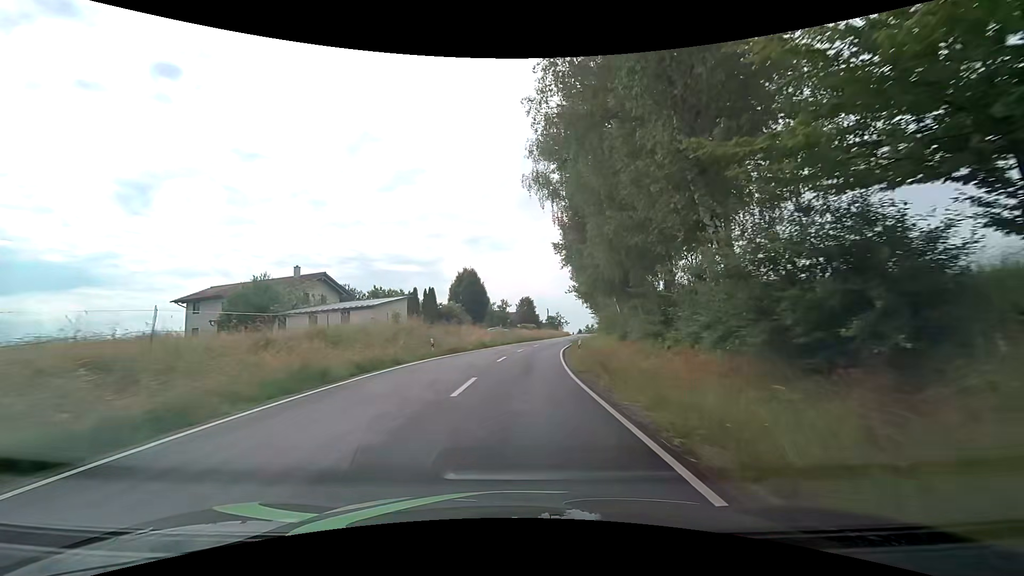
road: tertiary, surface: asphalt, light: Day
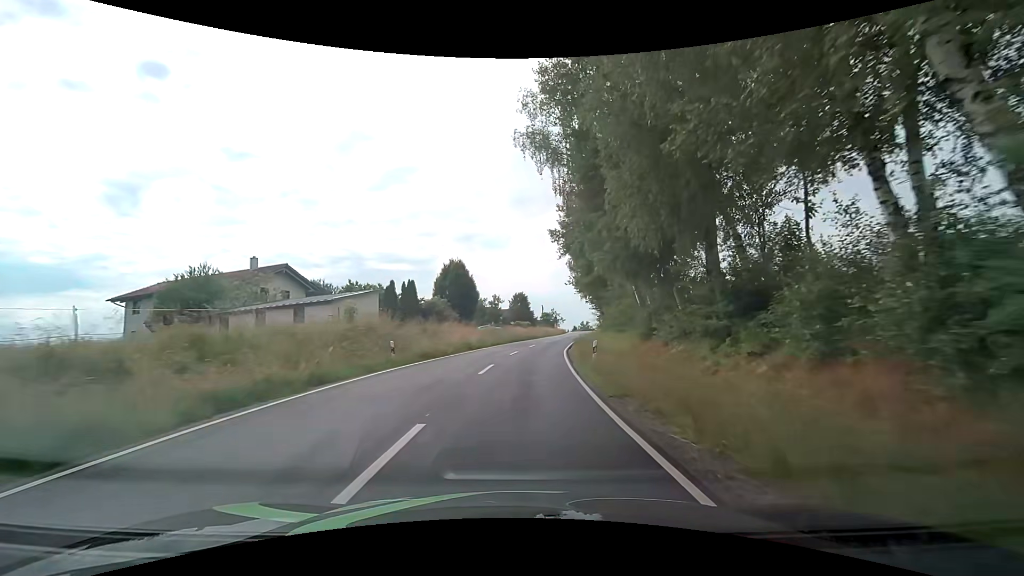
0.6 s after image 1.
(+0.1, +7.1) m; +1°
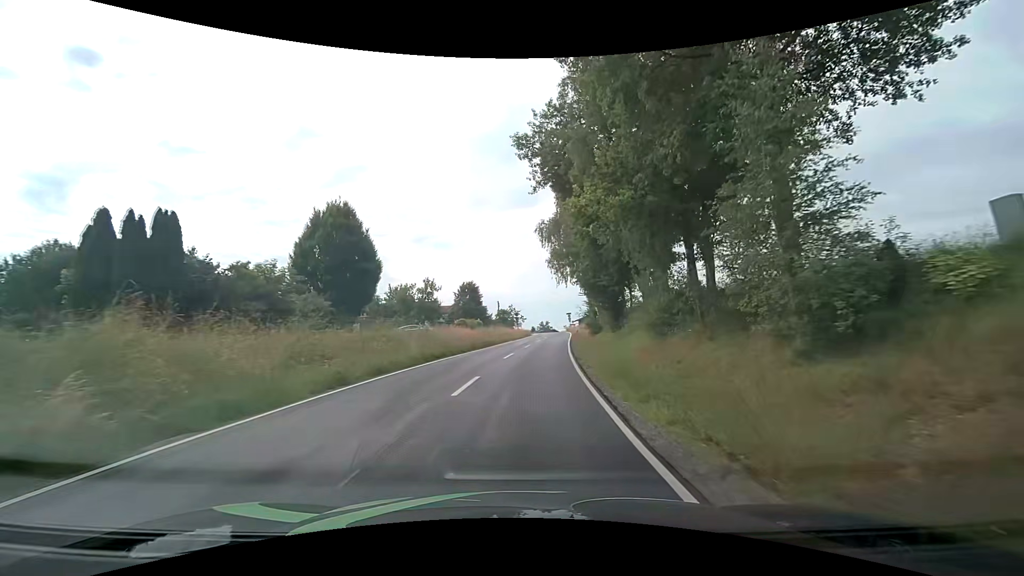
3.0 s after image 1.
(+1.0, +28.6) m; +6°
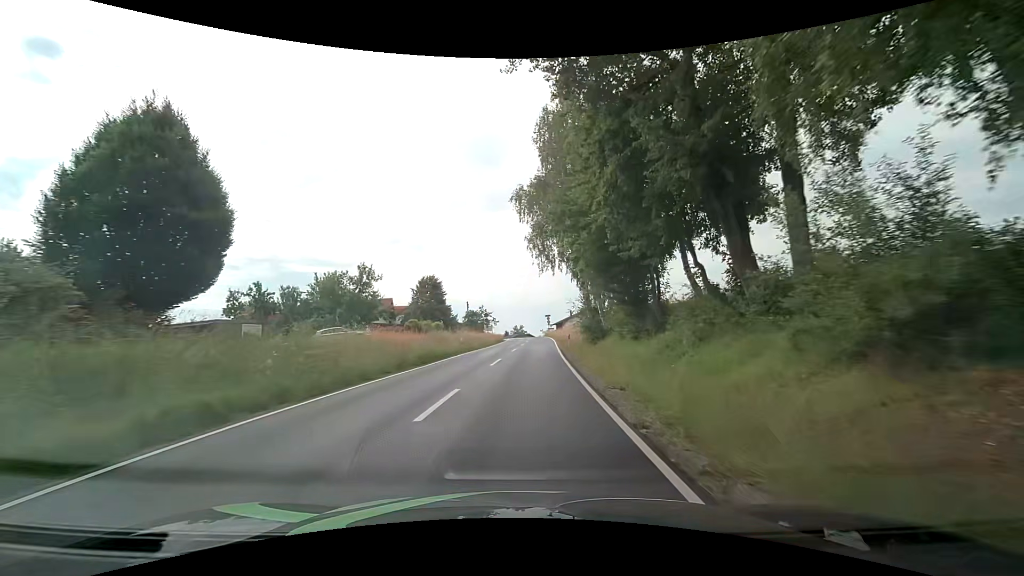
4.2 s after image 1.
(+0.1, +14.7) m; +1°
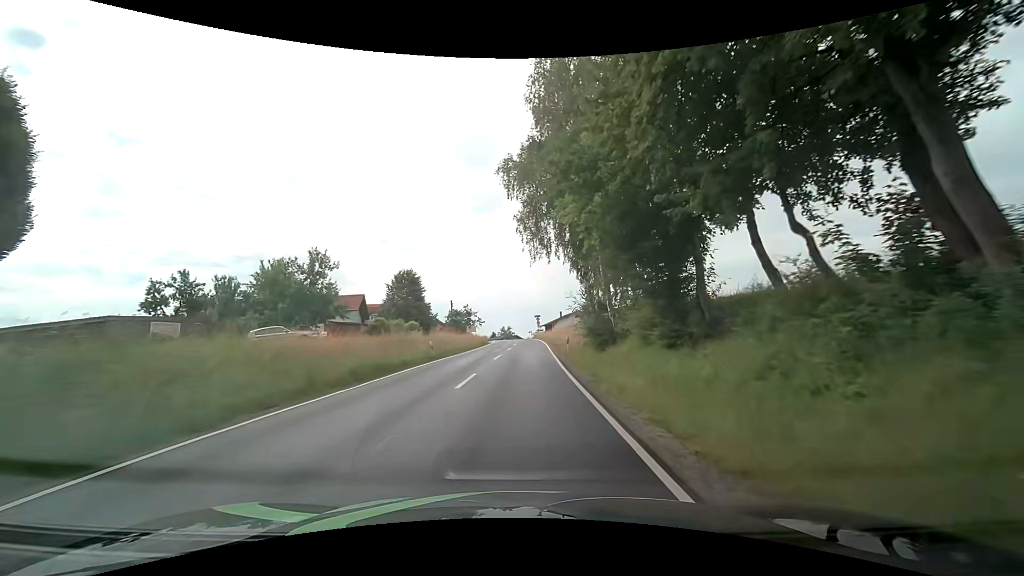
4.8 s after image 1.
(+0.1, +7.4) m; +2°
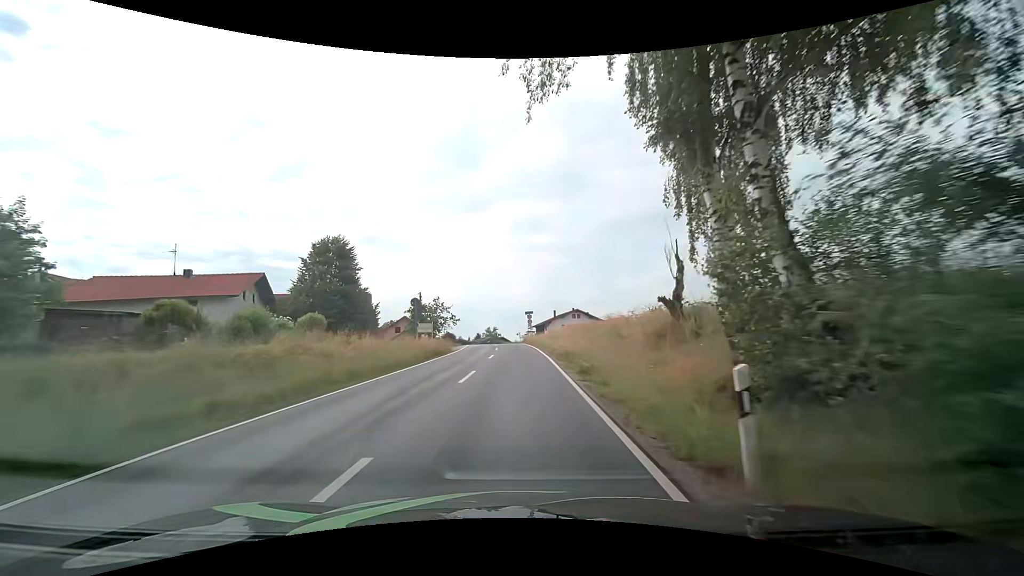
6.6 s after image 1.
(+0.3, +22.5) m; +1°
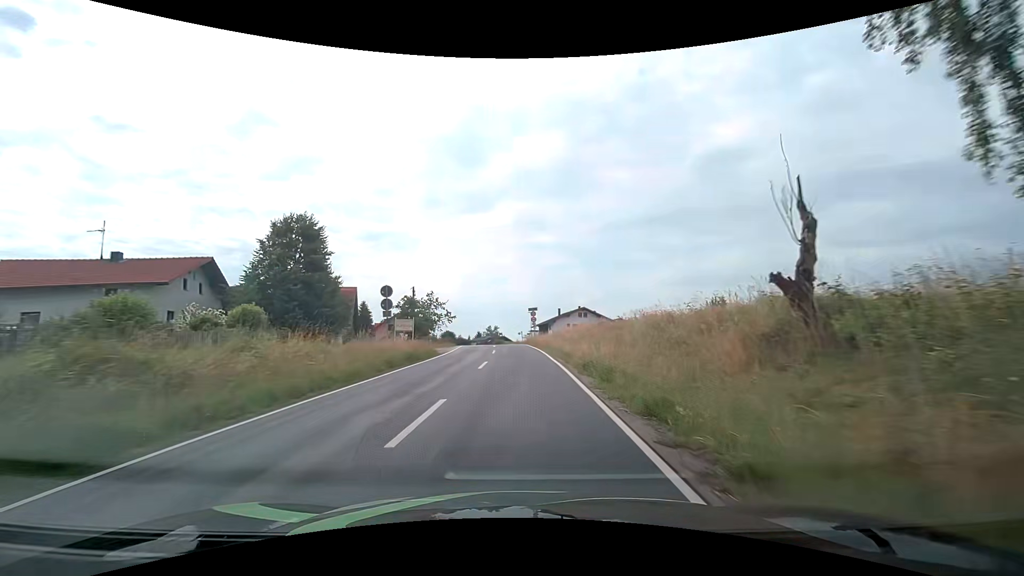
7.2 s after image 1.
(0.0, +7.6) m; 0°
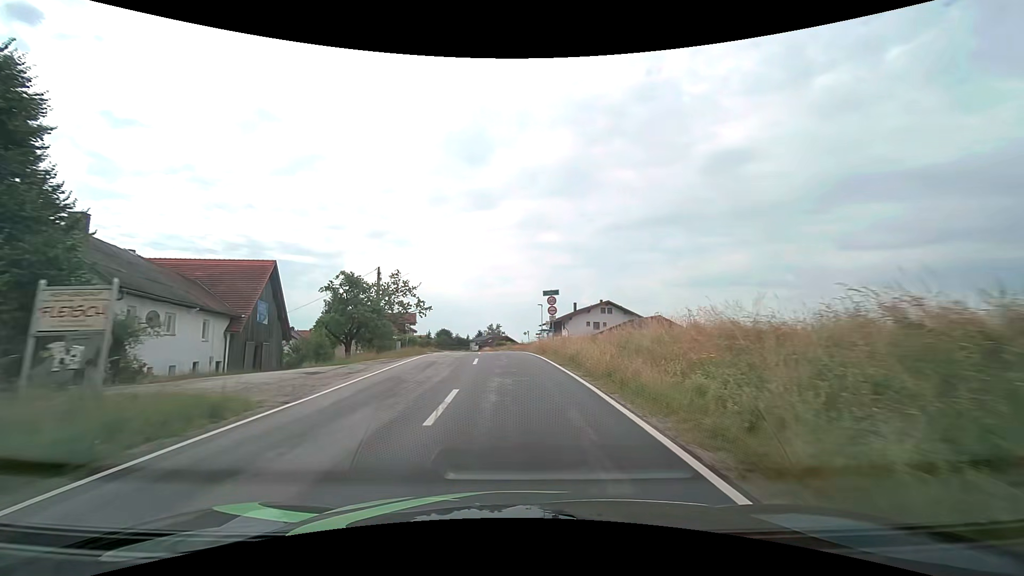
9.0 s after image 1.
(-0.2, +23.0) m; -1°
(0, +10) (0, +20) (-1, +30) (-2, +40) (-3, +50) (-4, +60) (-5, +70) (-6, +80) (-8, +90) (-9, +99) m
